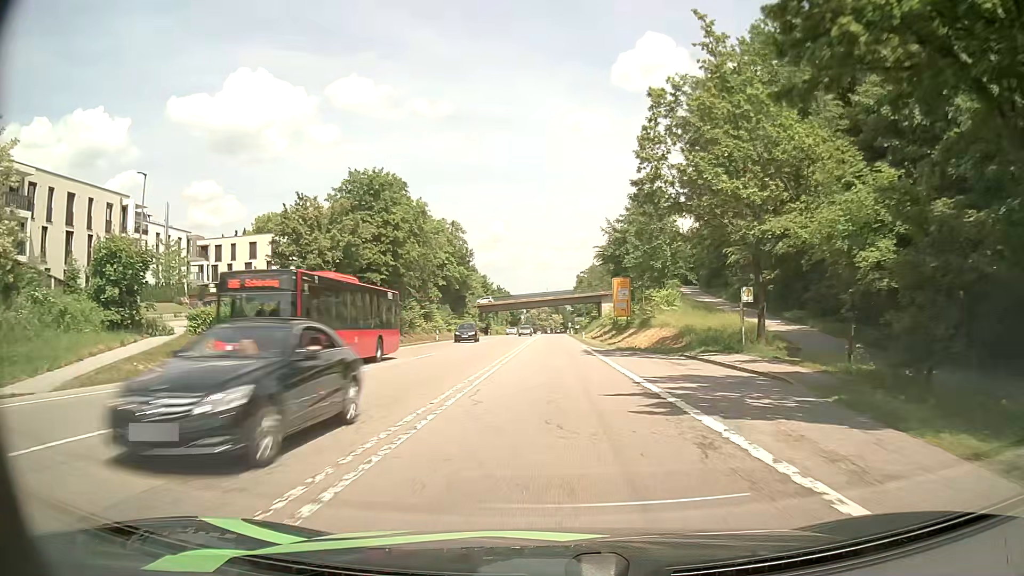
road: secondary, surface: asphalt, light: Day
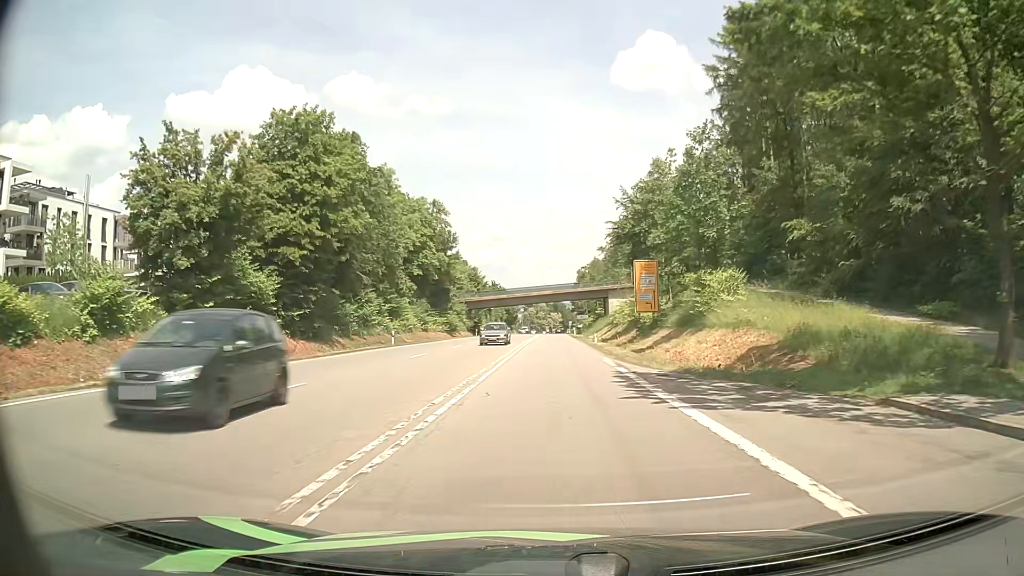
(0.0, +17.6) m; 0°
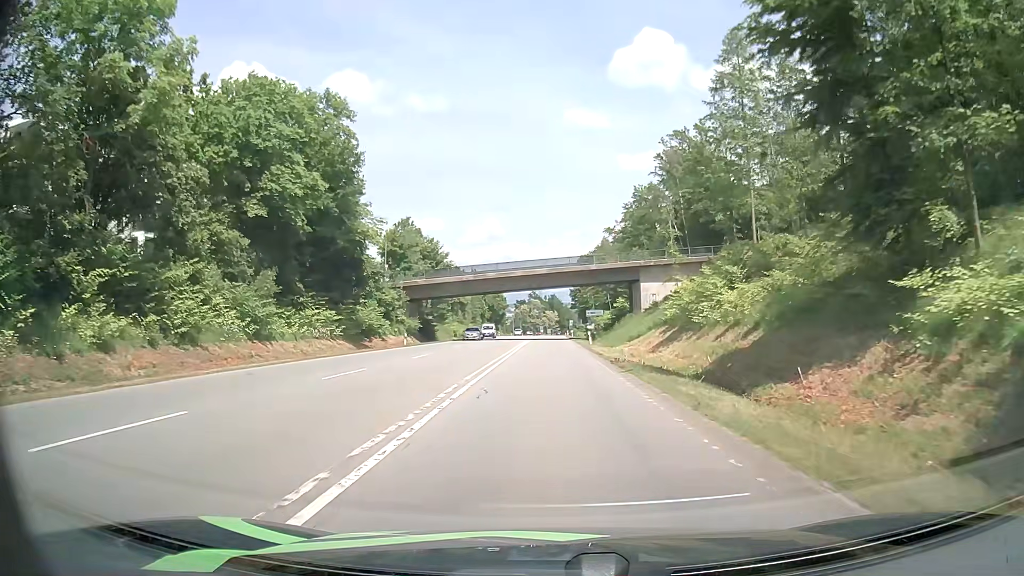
(+0.2, +44.4) m; 0°
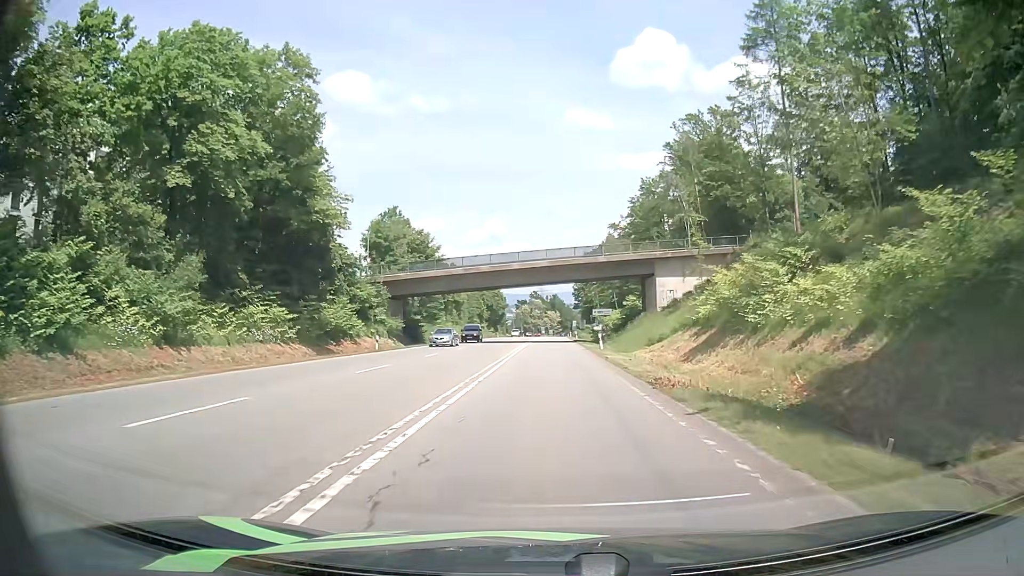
(0.0, +8.9) m; 0°
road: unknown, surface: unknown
